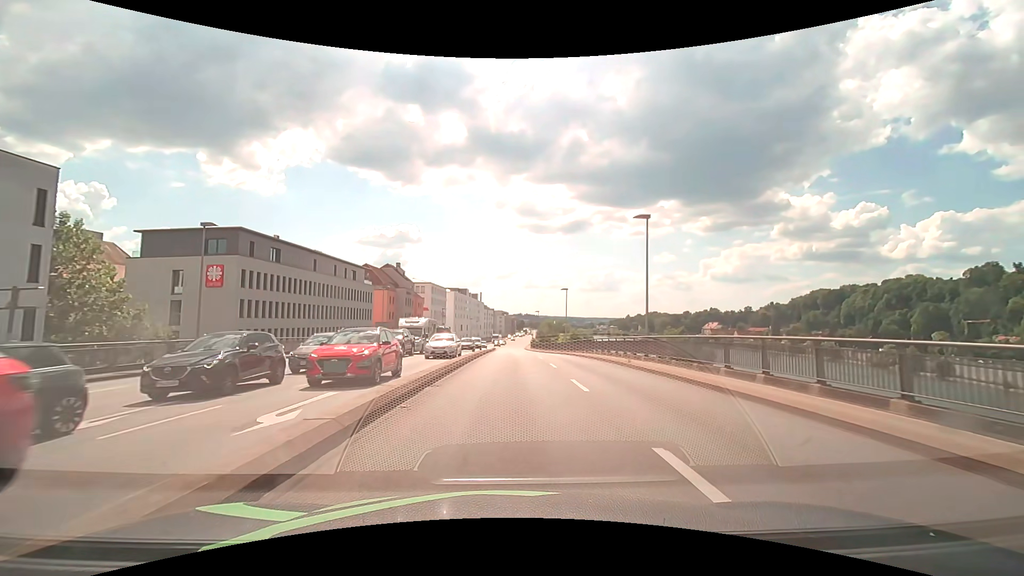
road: primary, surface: asphalt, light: Day
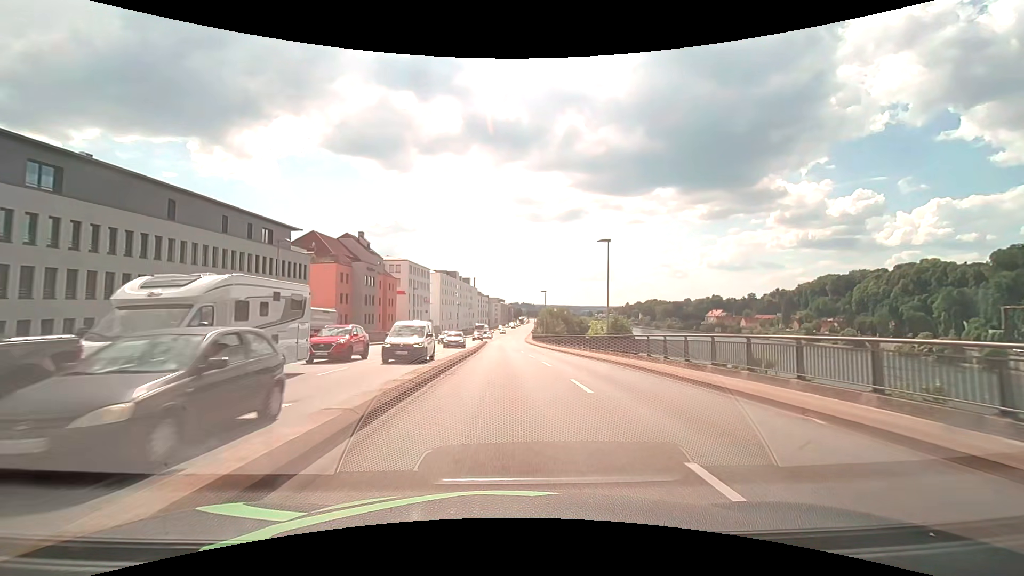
(+0.2, +27.9) m; 0°
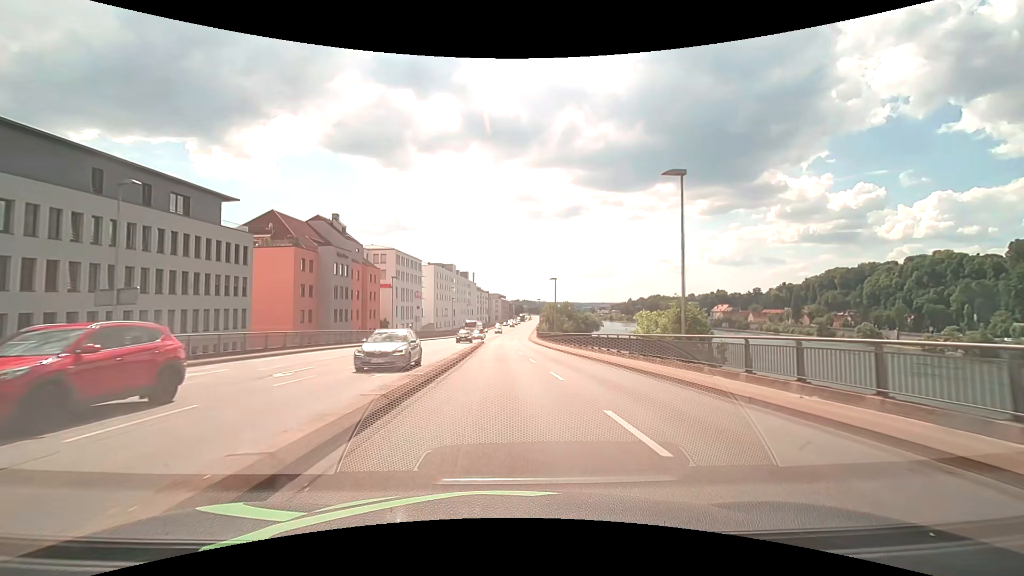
(0.0, +14.6) m; 0°
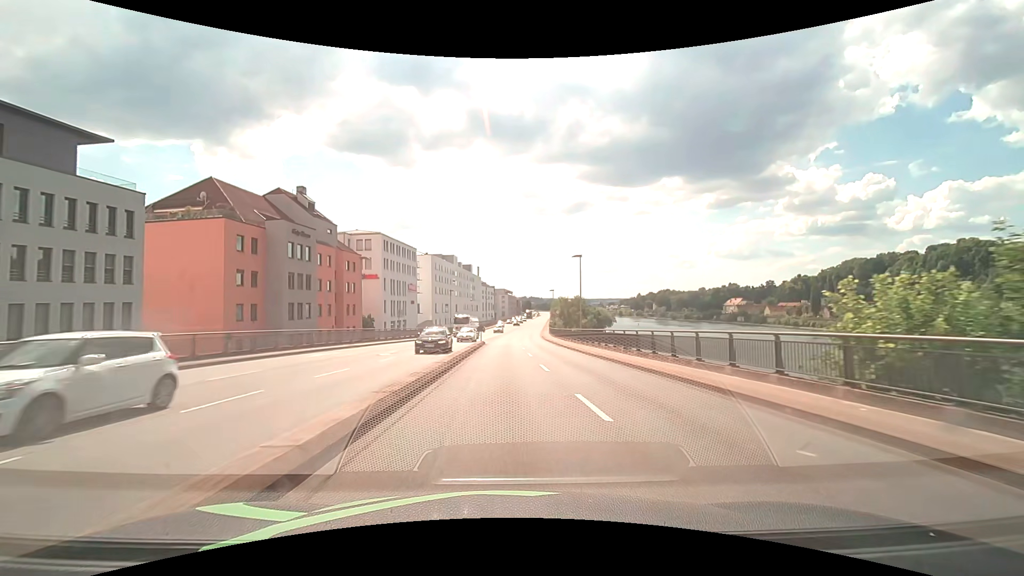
(-0.1, +16.0) m; -1°
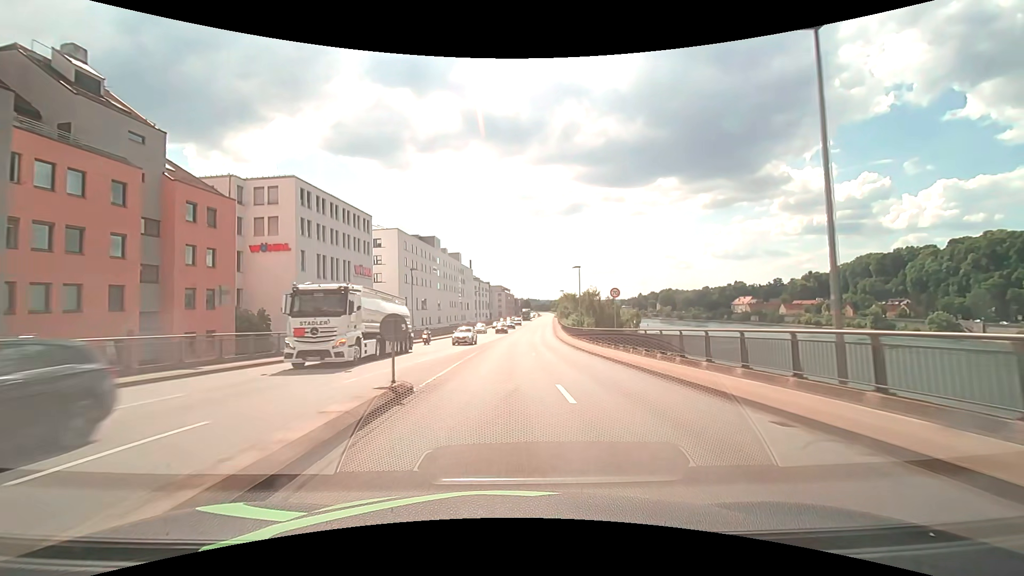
(0.0, +34.8) m; 0°
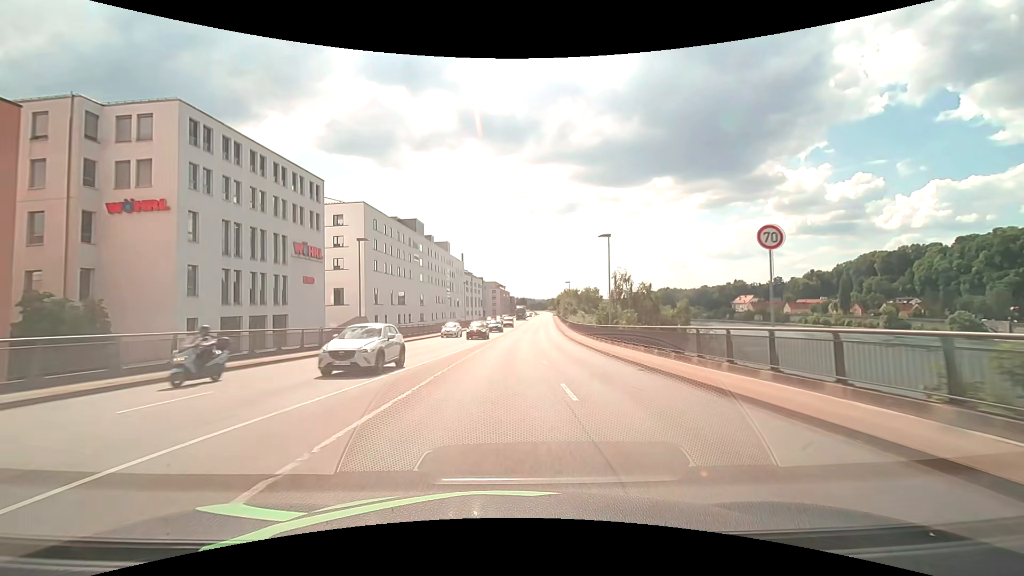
(+0.1, +18.0) m; +1°
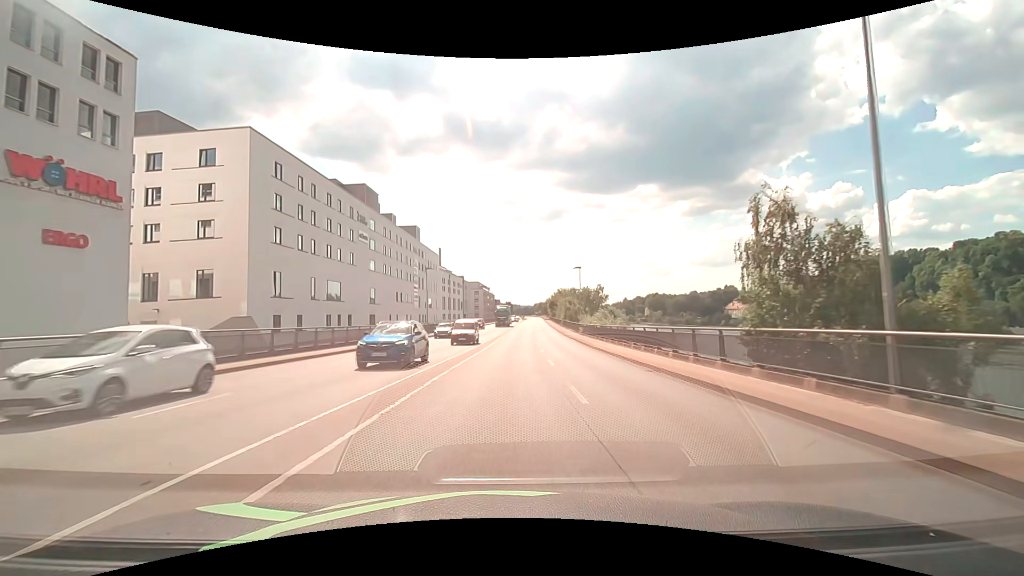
(+0.3, +27.6) m; +2°
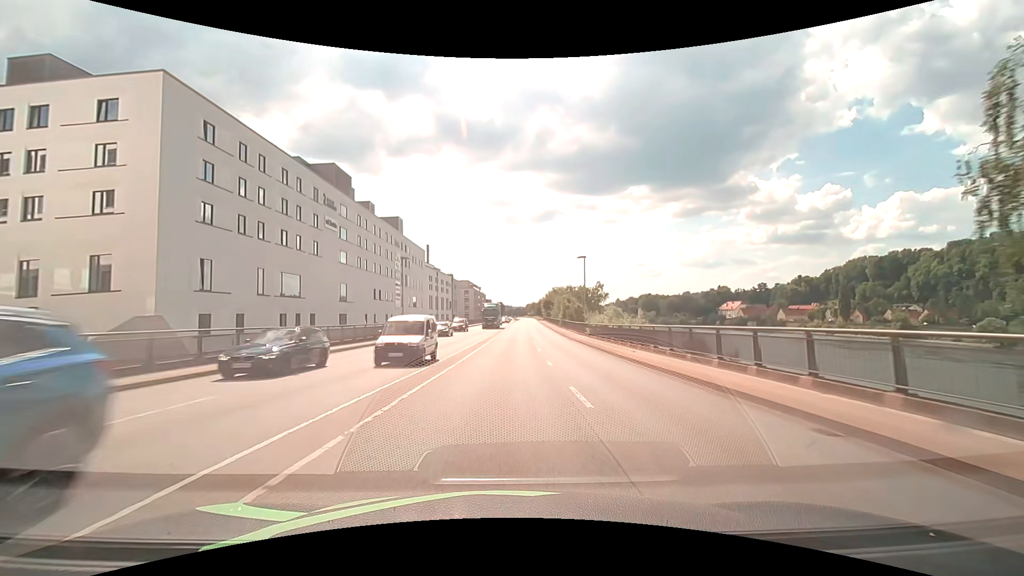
(+0.1, +9.6) m; +1°
(0, +10) (0, +20) (0, +30) (+1, +40) (+1, +50) (+1, +60) (+1, +70) (+2, +80) (+2, +90) (+3, +100) m
